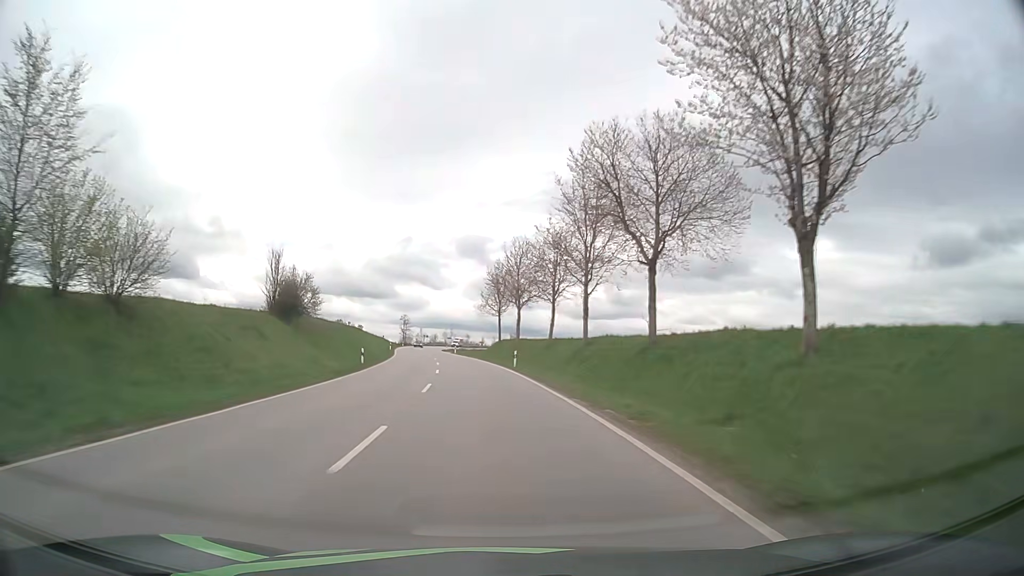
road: secondary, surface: asphalt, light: Day
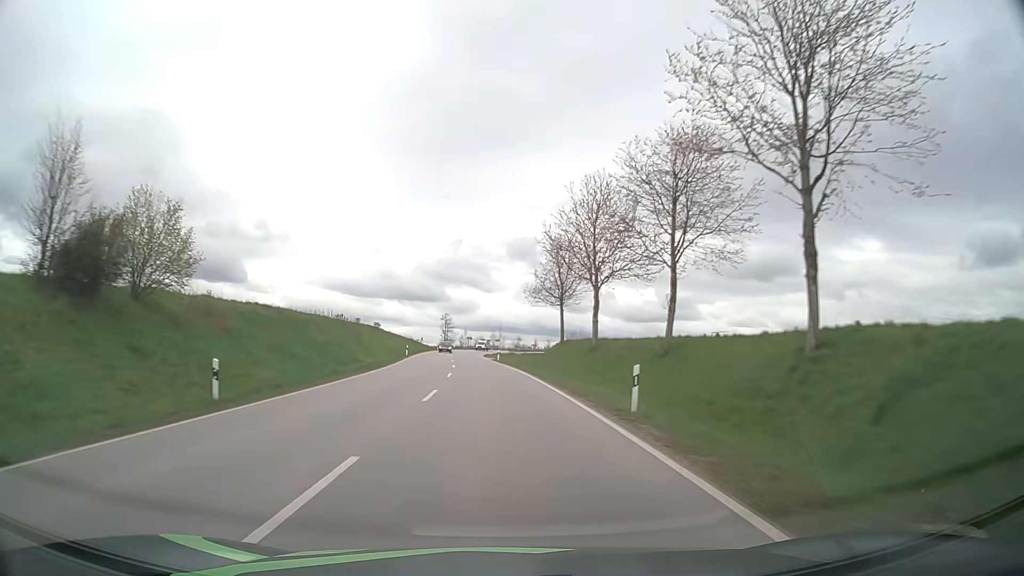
(-1.1, +27.2) m; -4°
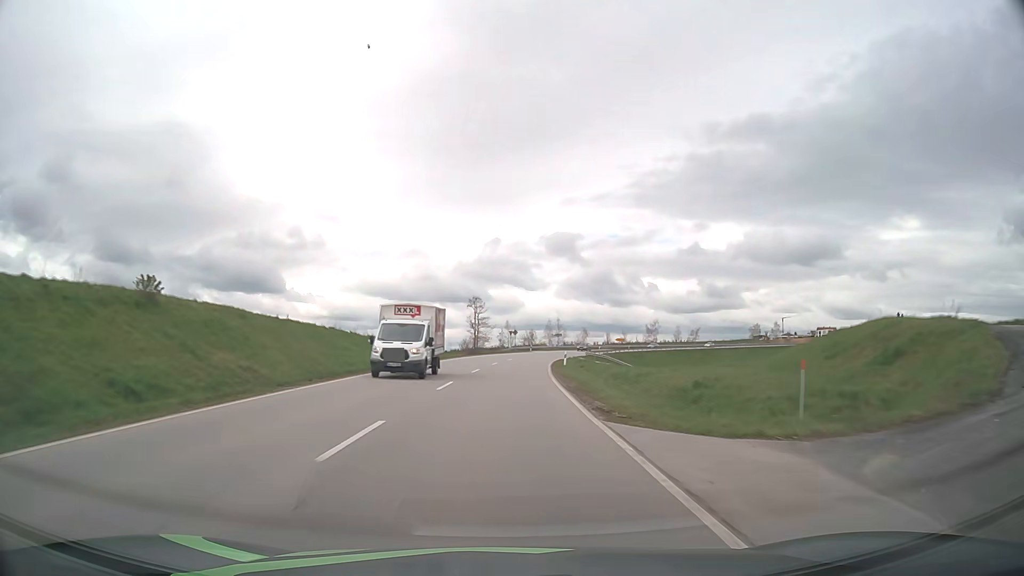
(-3.3, +68.8) m; -4°
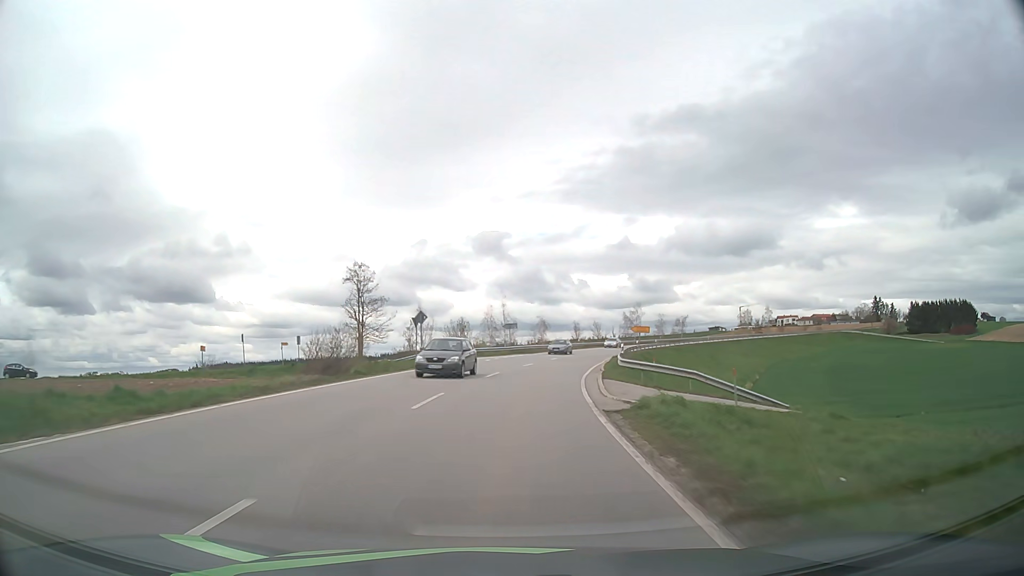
(+2.0, +54.2) m; +5°
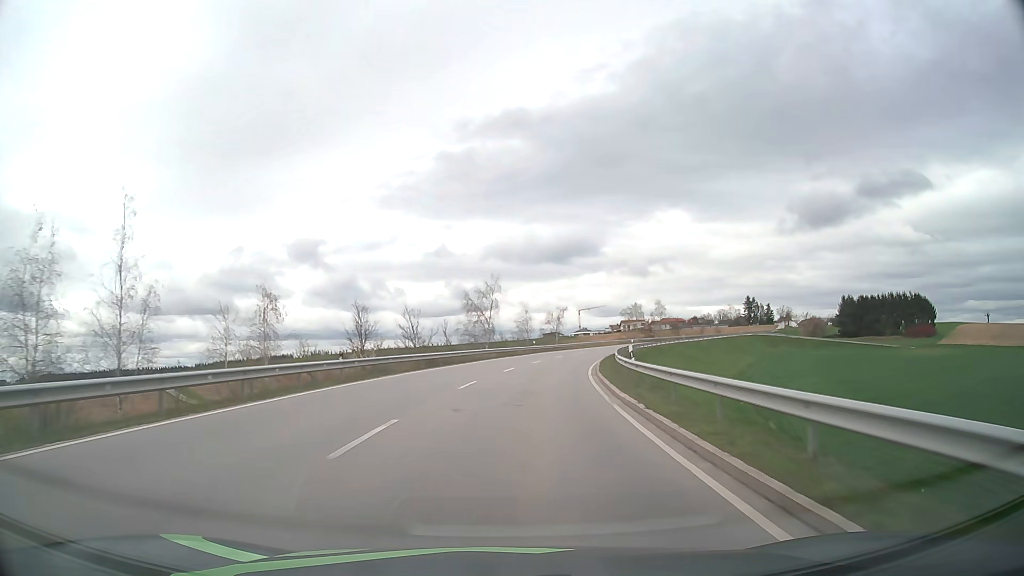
(+8.8, +64.3) m; +15°
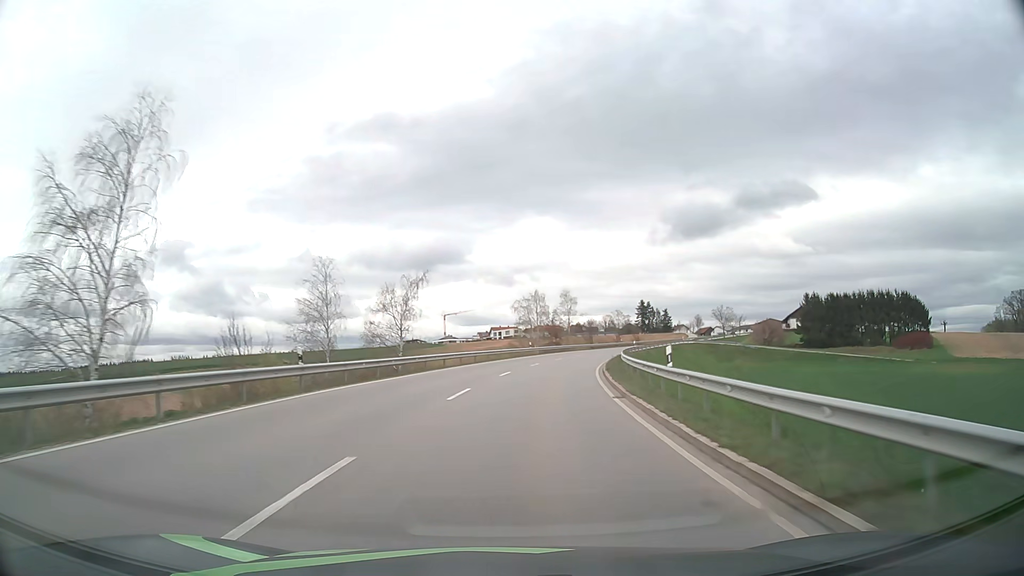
(+5.0, +50.9) m; +11°
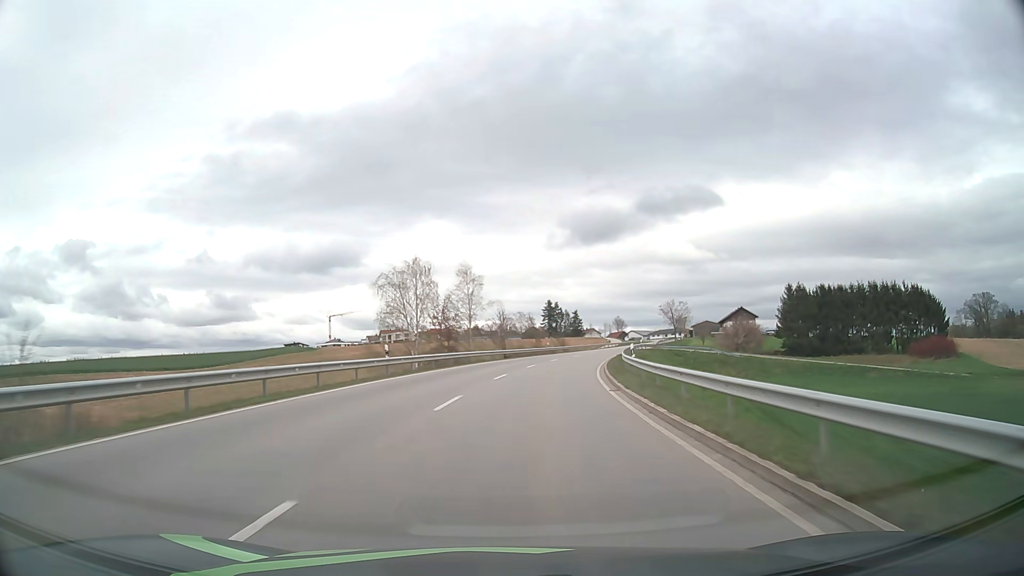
(+3.0, +38.1) m; +9°
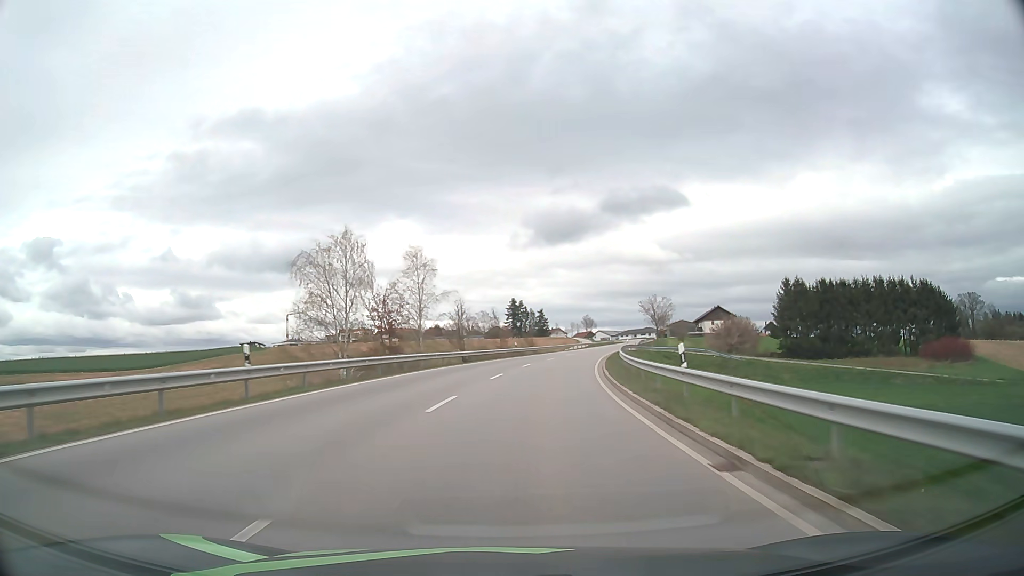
(+0.4, +12.7) m; +3°
(0, +10) (+1, +20) (+2, +30) (+3, +40) (+5, +50) (+7, +60) (+9, +69) (+11, +79) (+14, +89) (+17, +98) m
